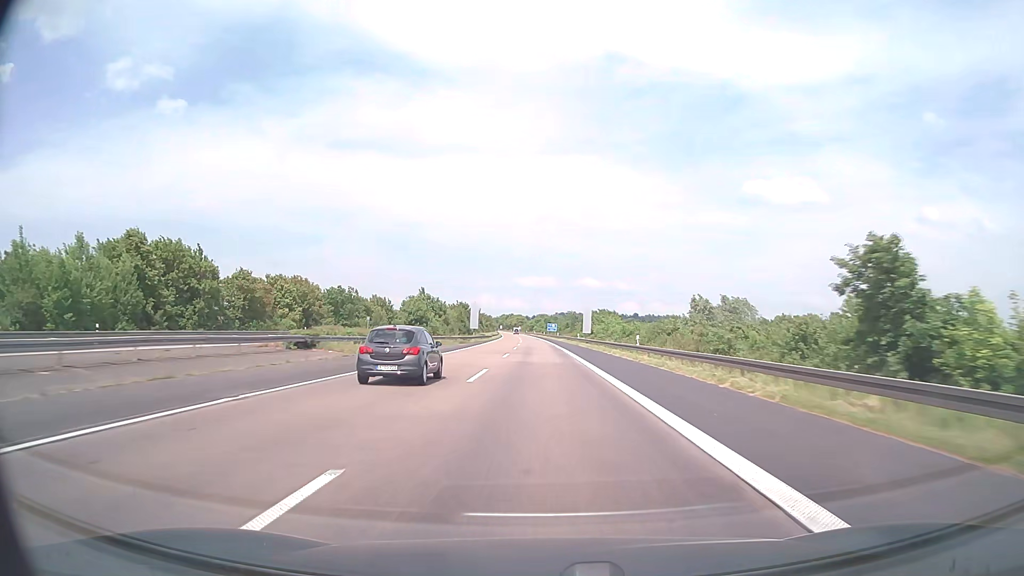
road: motorway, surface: asphalt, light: Day
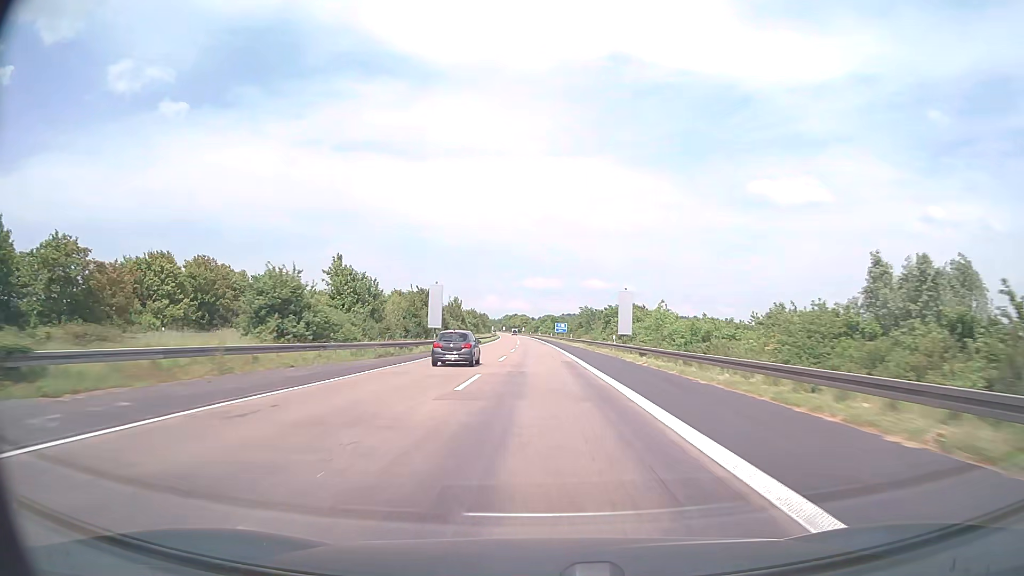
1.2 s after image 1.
(0.0, +38.0) m; 0°
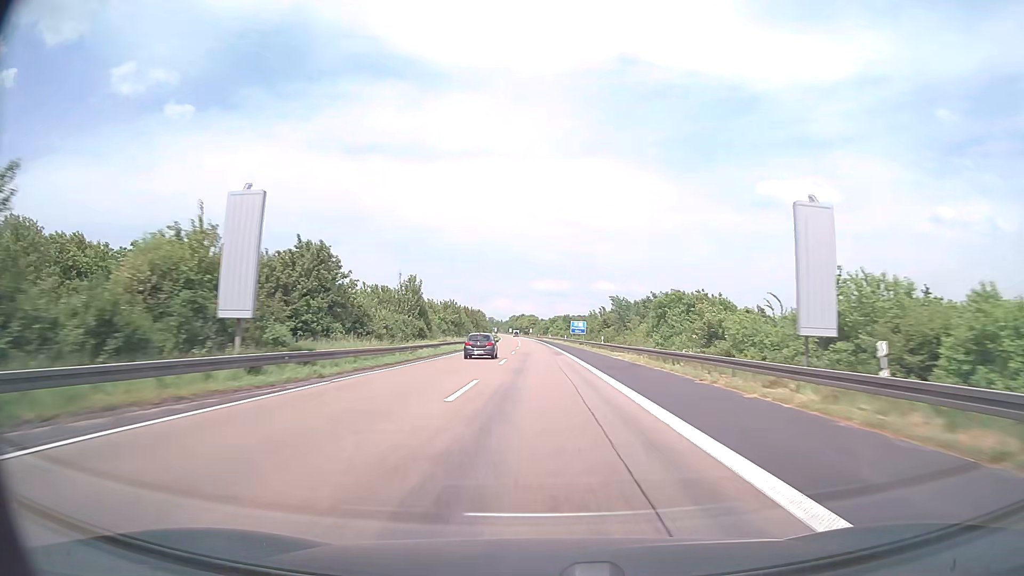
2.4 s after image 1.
(-0.2, +38.0) m; -1°
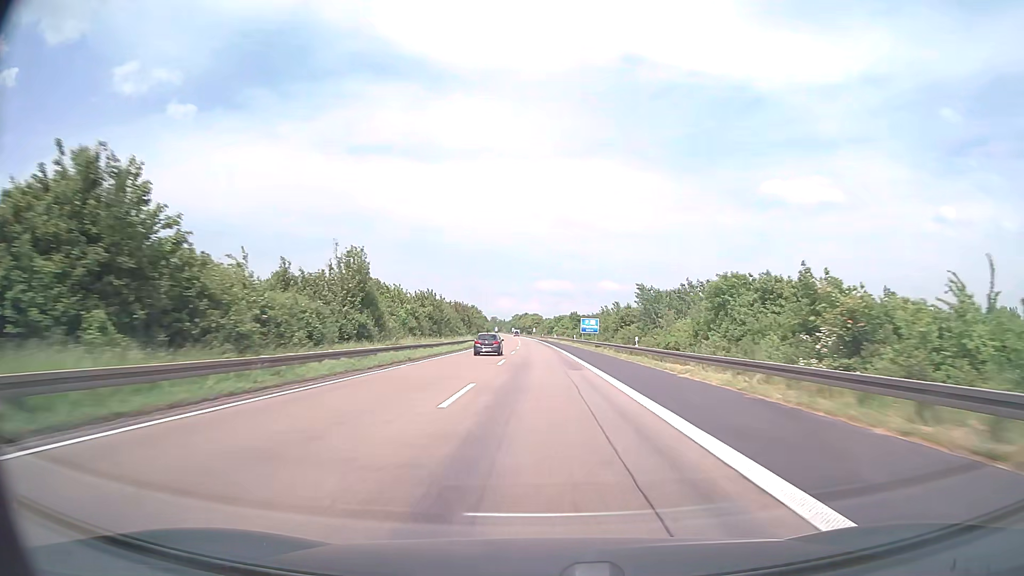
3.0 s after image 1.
(-0.1, +19.0) m; 0°
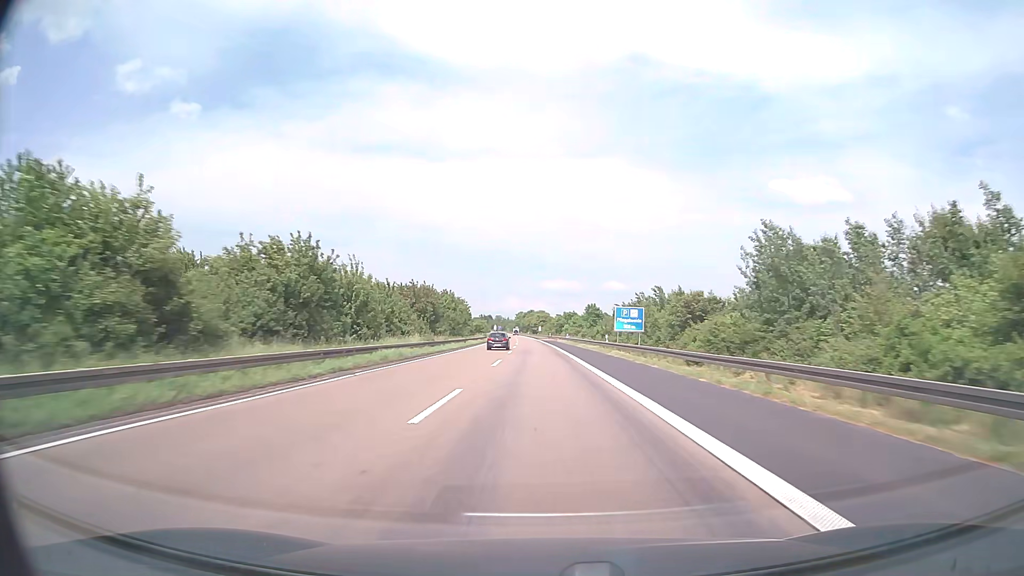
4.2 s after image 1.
(-0.3, +38.0) m; -1°
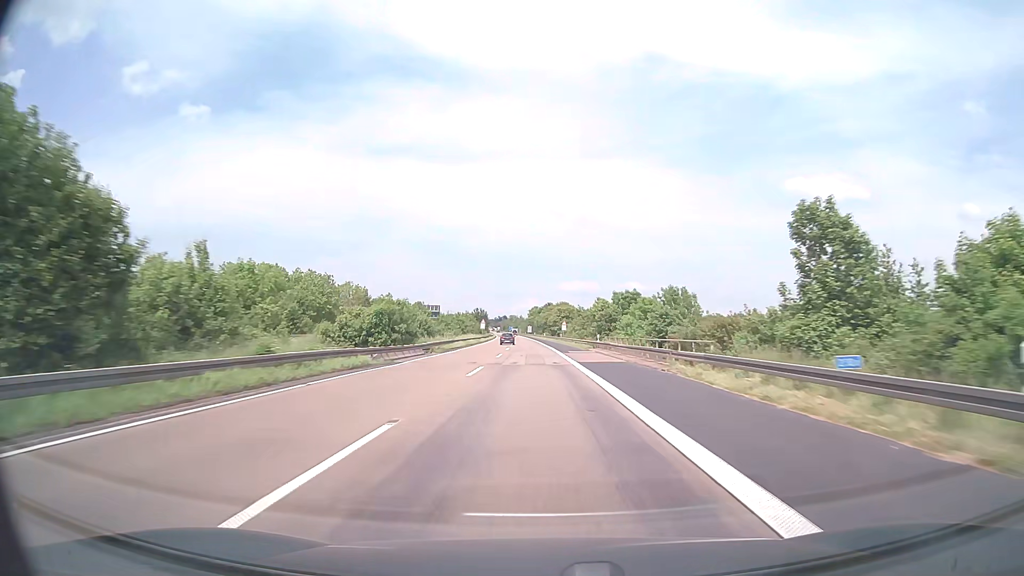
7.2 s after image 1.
(-1.4, +95.0) m; -2°
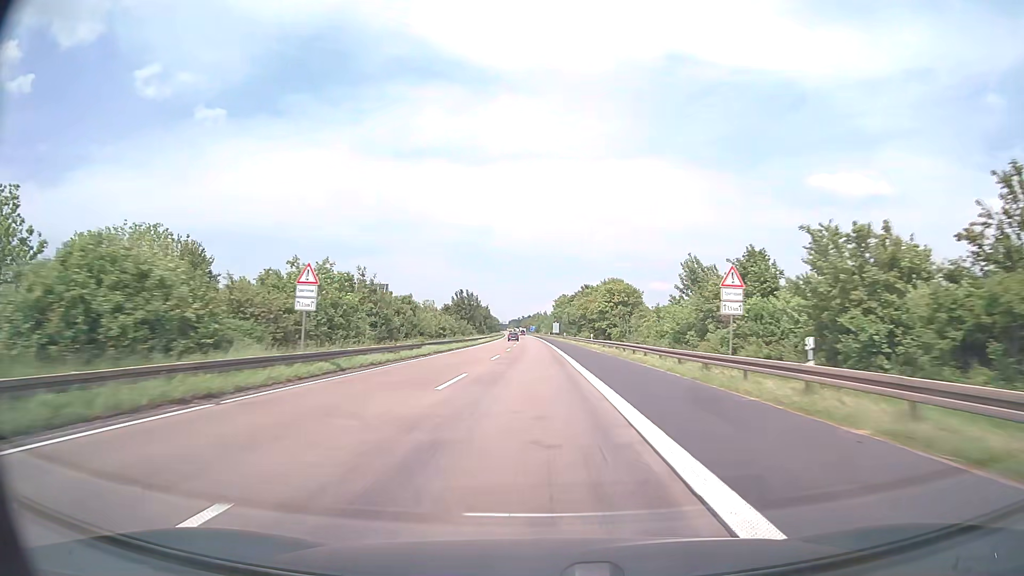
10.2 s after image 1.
(-1.5, +95.0) m; -2°
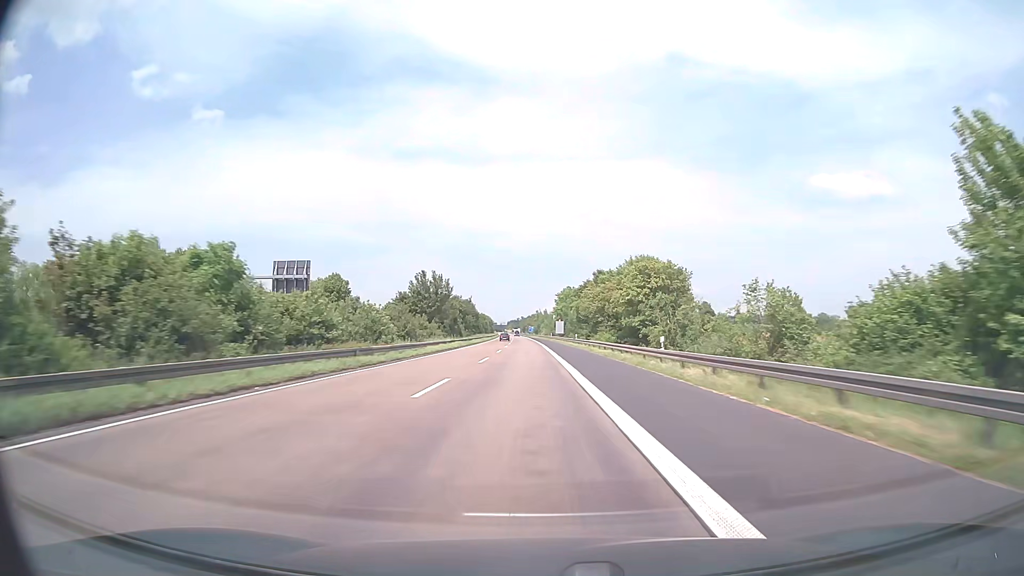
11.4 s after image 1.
(-0.1, +38.0) m; 0°
(0, +10) (0, +20) (0, +30) (0, +40) (0, +50) (-1, +60) (-1, +70) (-1, +80) (-1, +90) (-2, +100) m
